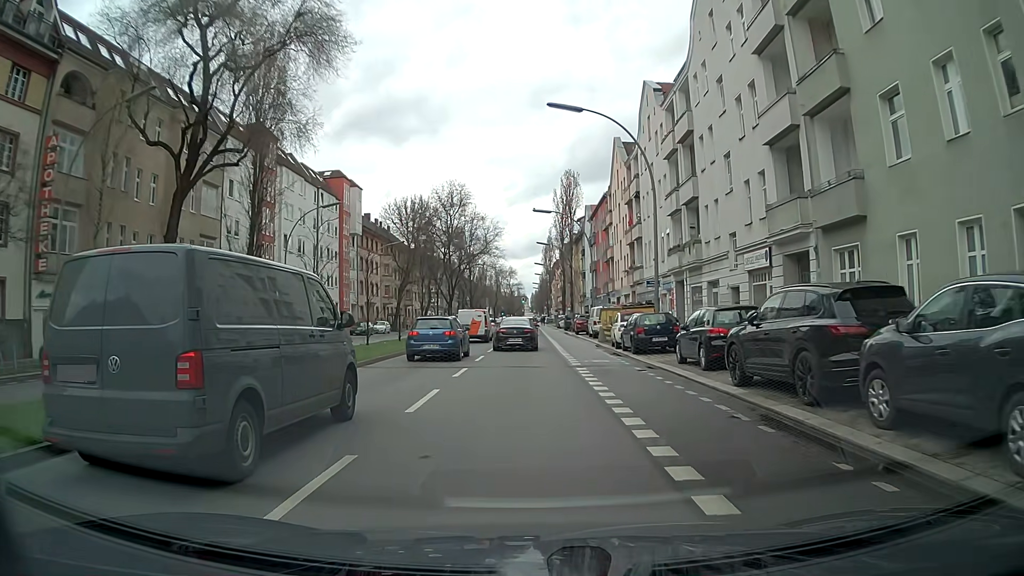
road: secondary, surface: asphalt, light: Day
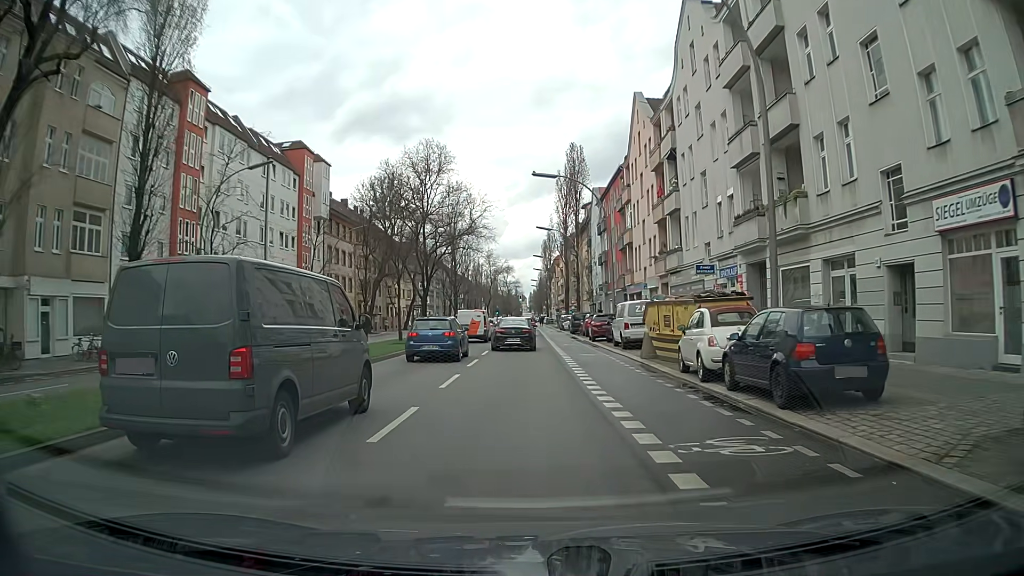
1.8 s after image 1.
(-0.3, +14.2) m; -1°
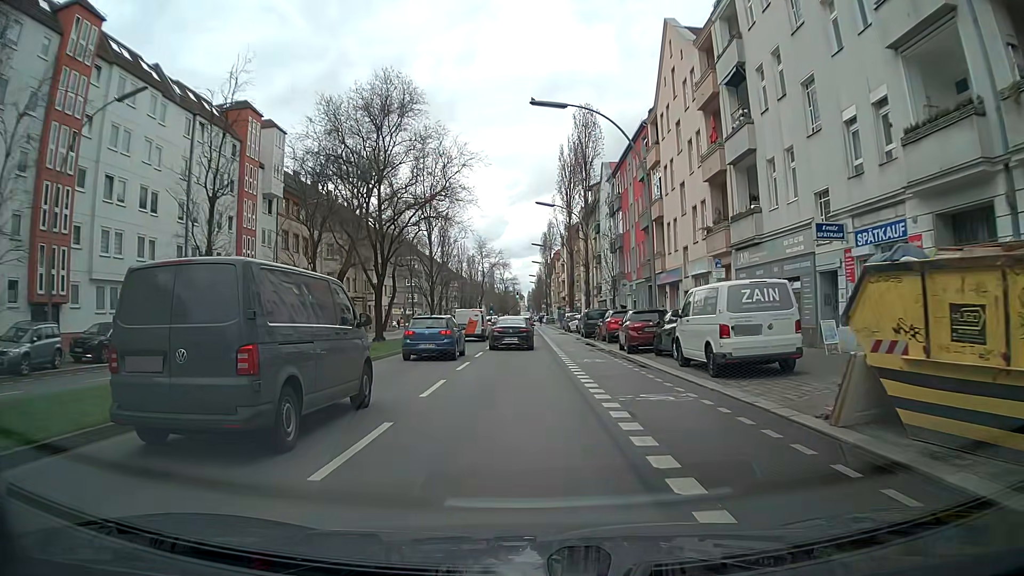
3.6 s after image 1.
(-0.1, +14.0) m; 0°
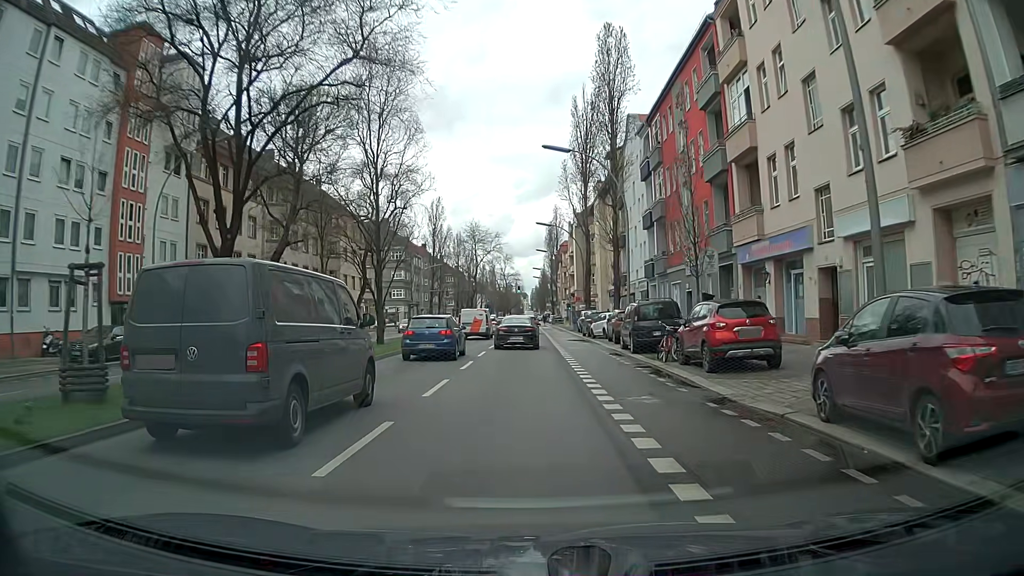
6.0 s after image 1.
(-0.1, +17.9) m; 0°
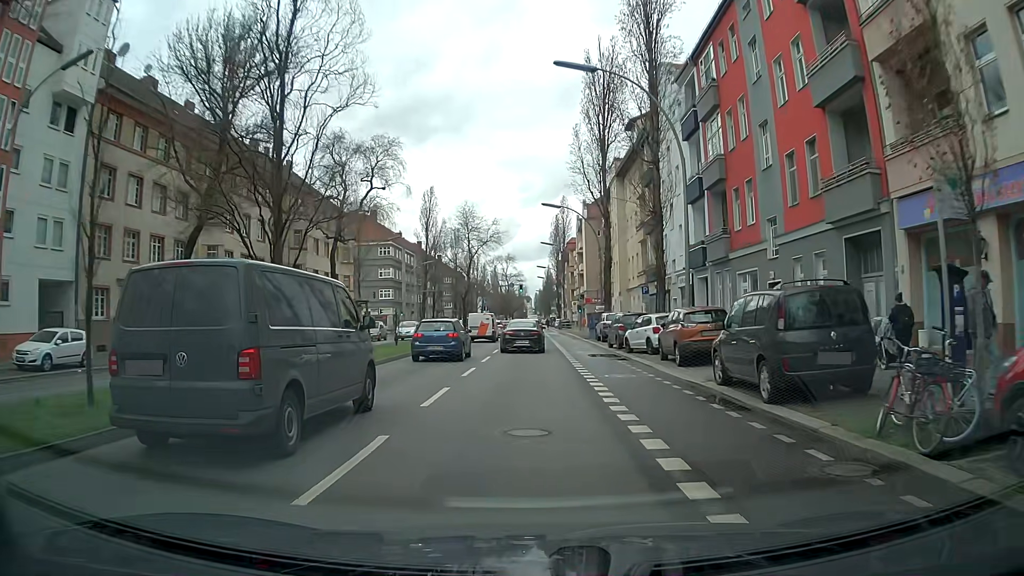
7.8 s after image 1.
(0.0, +13.0) m; 0°
(0, +10) (0, +20) (0, +30) (0, +40) (0, +50) (0, +60) (0, +70) (+1, +80) (+1, +90) (+1, +100) m
